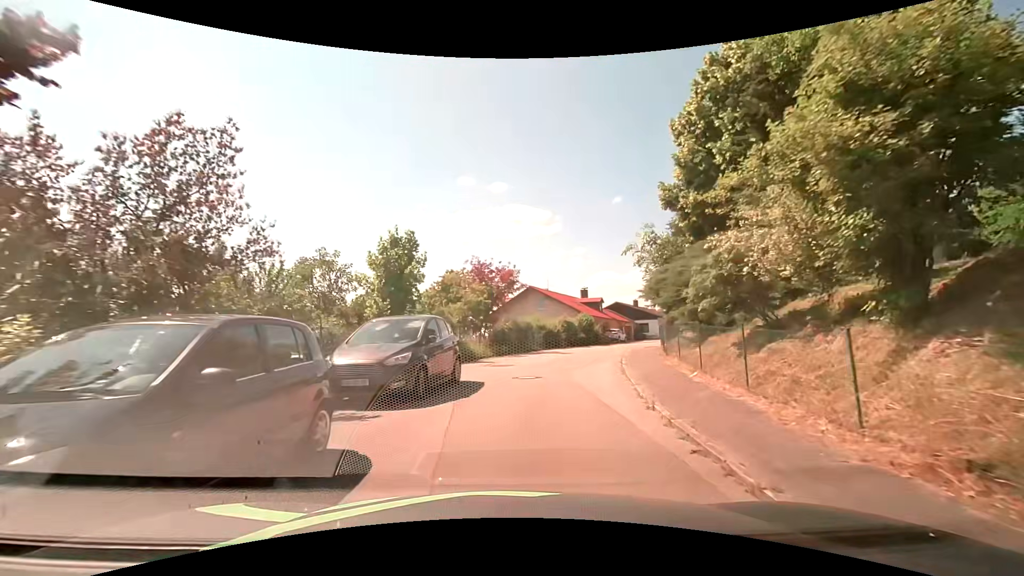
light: Day
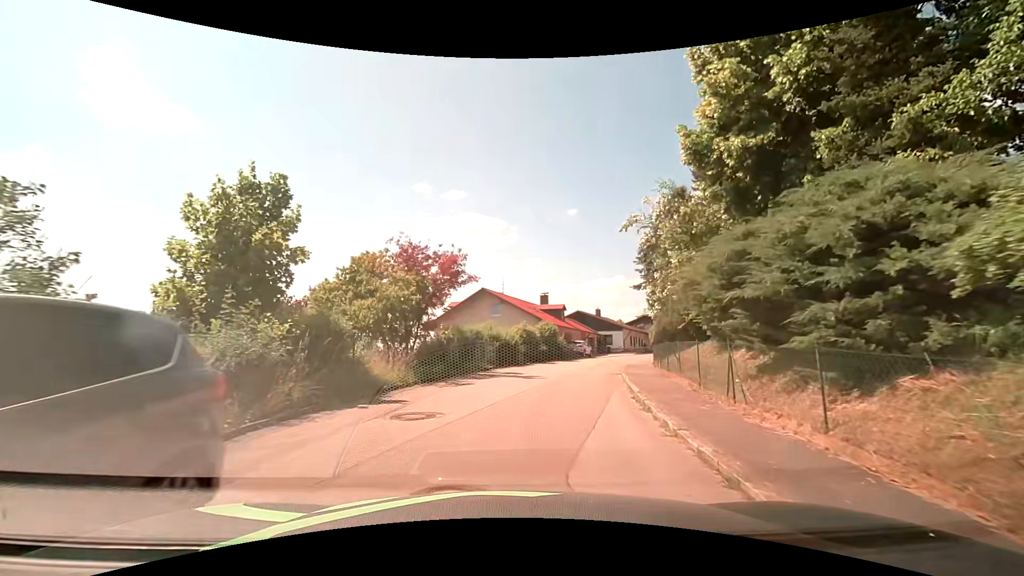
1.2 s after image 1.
(+0.5, +8.5) m; +7°
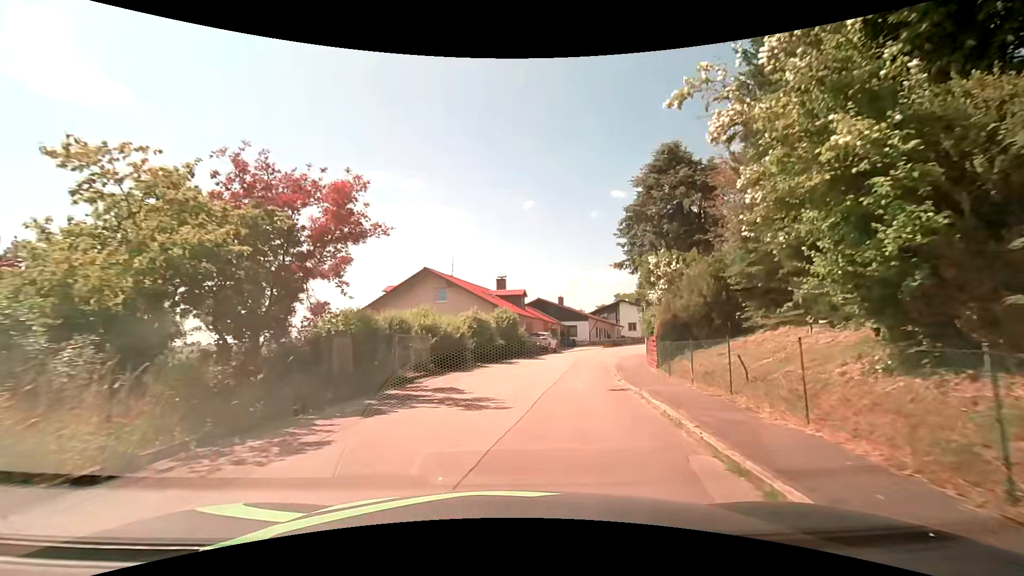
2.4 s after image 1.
(+0.4, +8.6) m; +5°
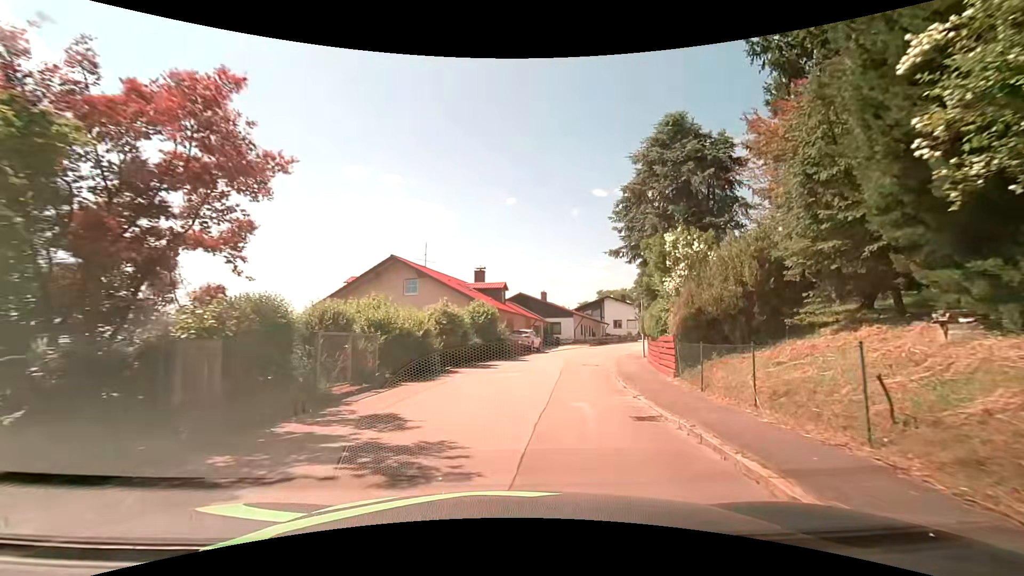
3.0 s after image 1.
(+0.1, +4.4) m; +2°
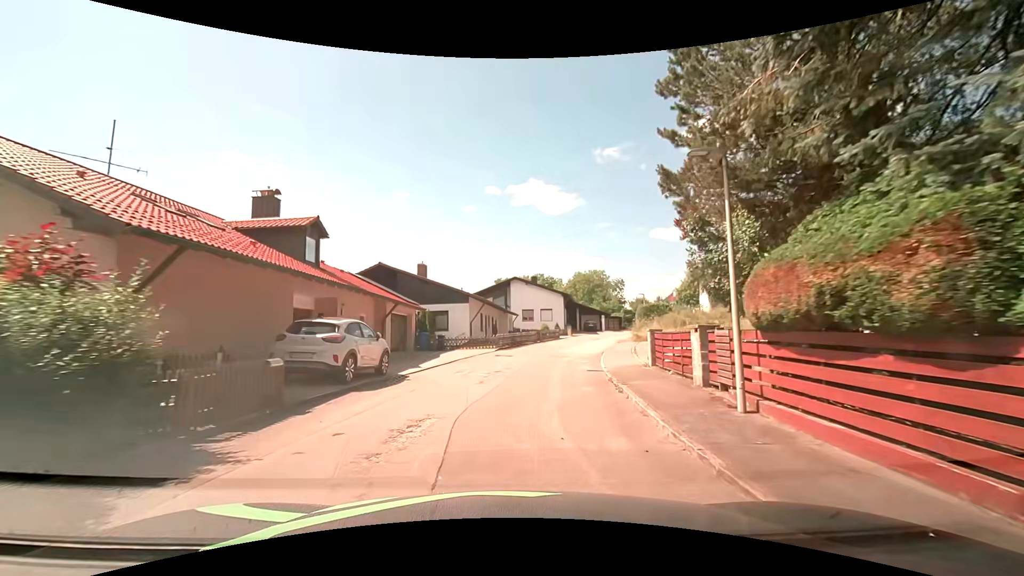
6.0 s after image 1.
(+2.4, +22.4) m; +12°
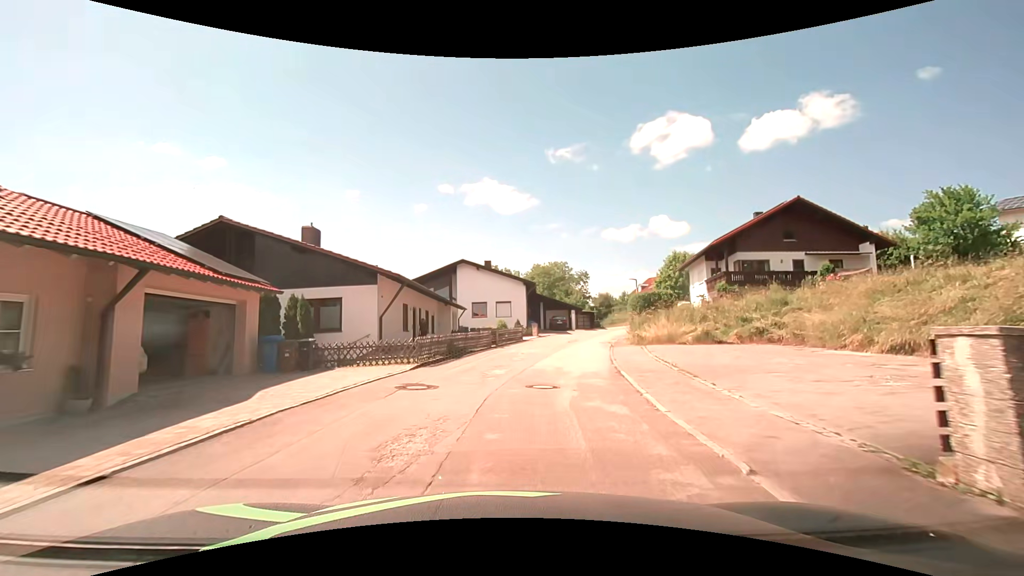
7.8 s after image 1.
(+0.6, +13.6) m; +6°
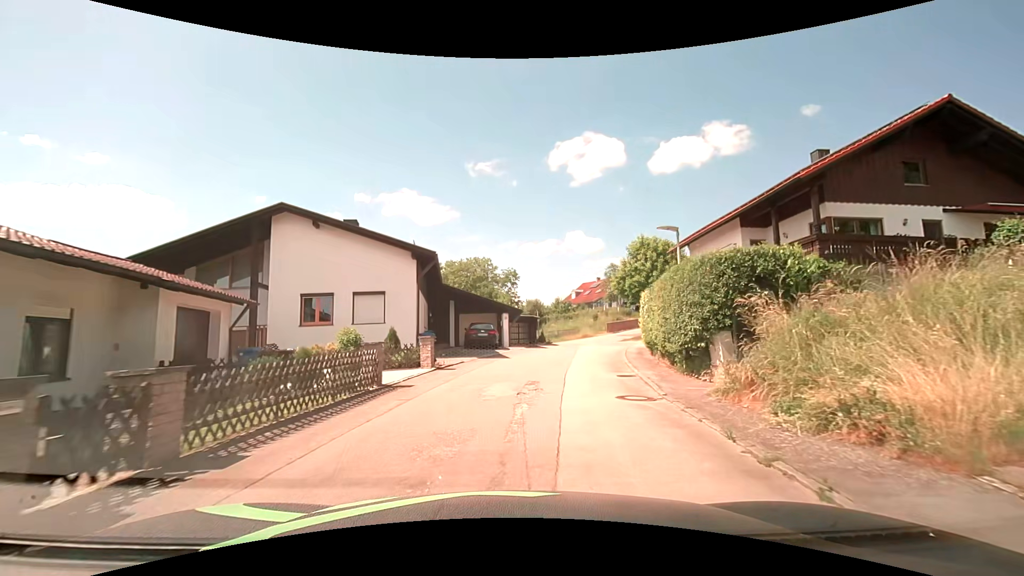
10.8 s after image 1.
(+1.8, +22.2) m; +9°
(0, +10) (+2, +20) (+3, +30) (+6, +39) (+10, +49) (+16, +57) (+24, +63) (+32, +68) (+40, +74) (+45, +83) m
